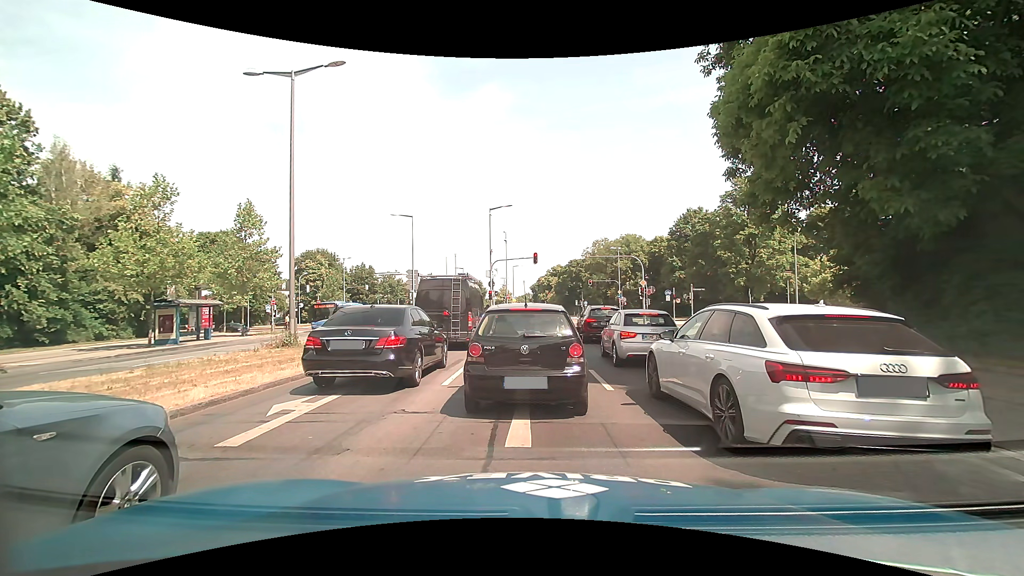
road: primary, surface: asphalt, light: Day
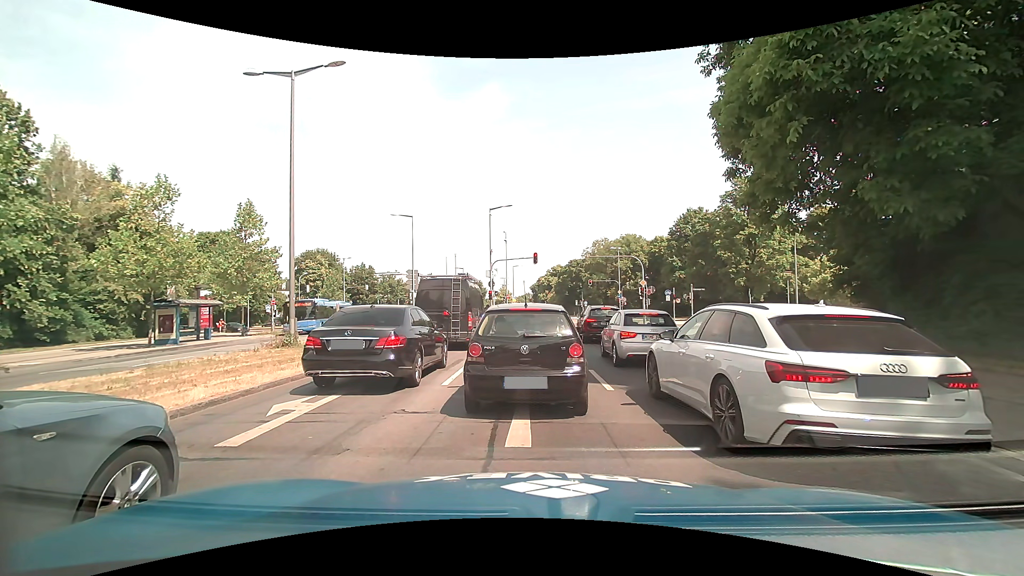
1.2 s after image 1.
(0.0, 0.0) m; 0°
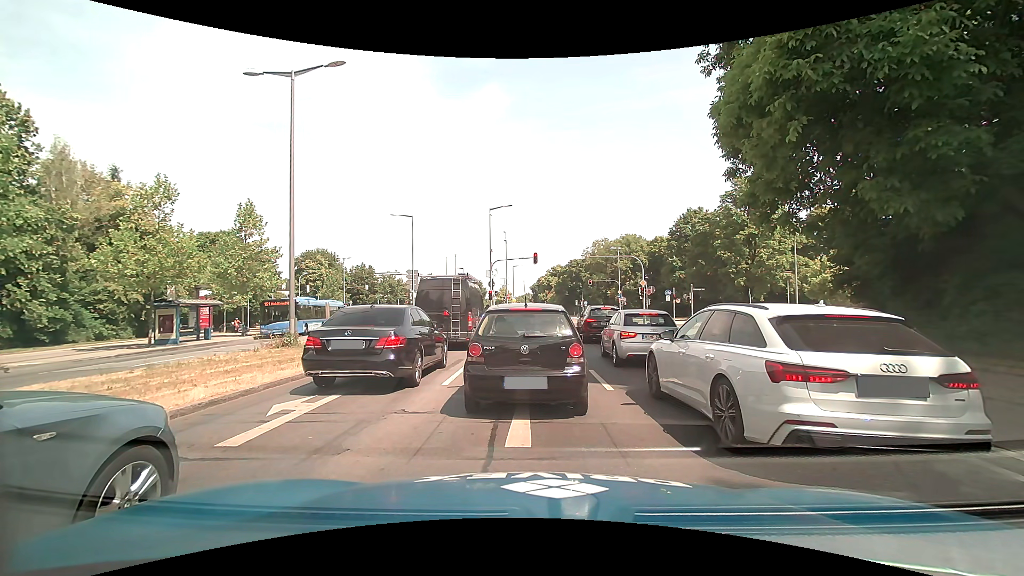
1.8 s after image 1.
(0.0, 0.0) m; 0°
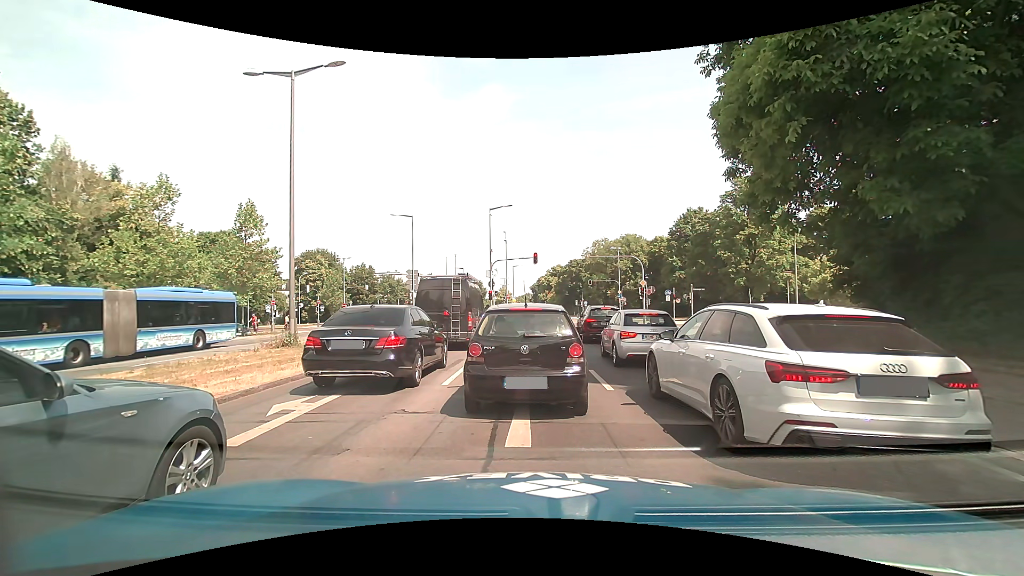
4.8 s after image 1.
(0.0, 0.0) m; 0°
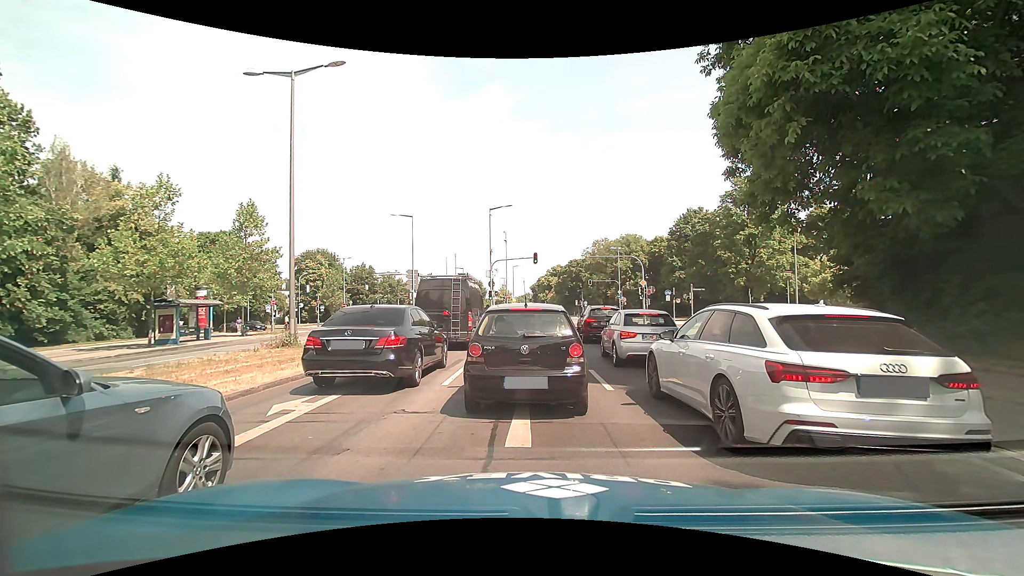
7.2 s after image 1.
(0.0, 0.0) m; 0°
